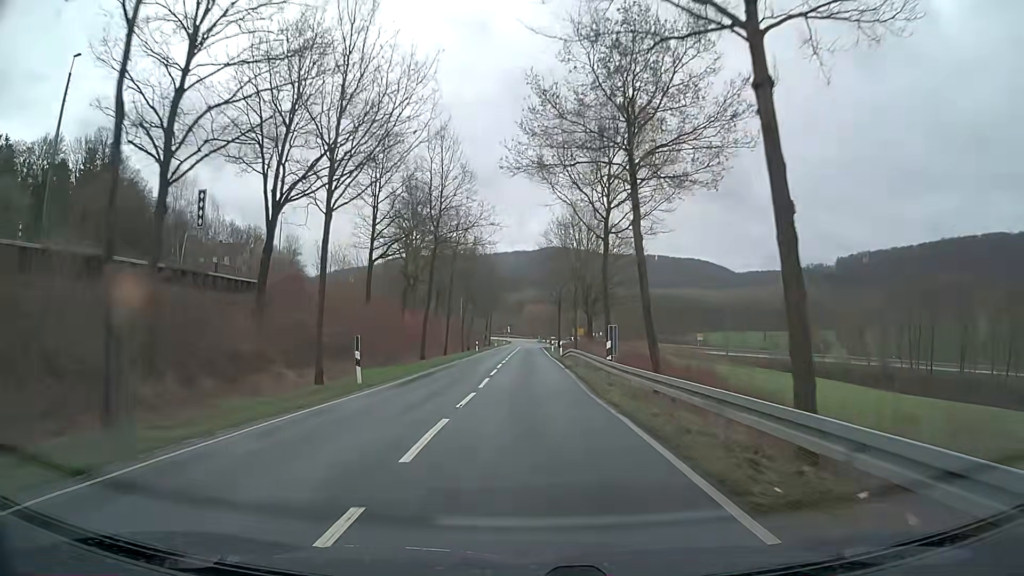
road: tertiary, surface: asphalt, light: Day
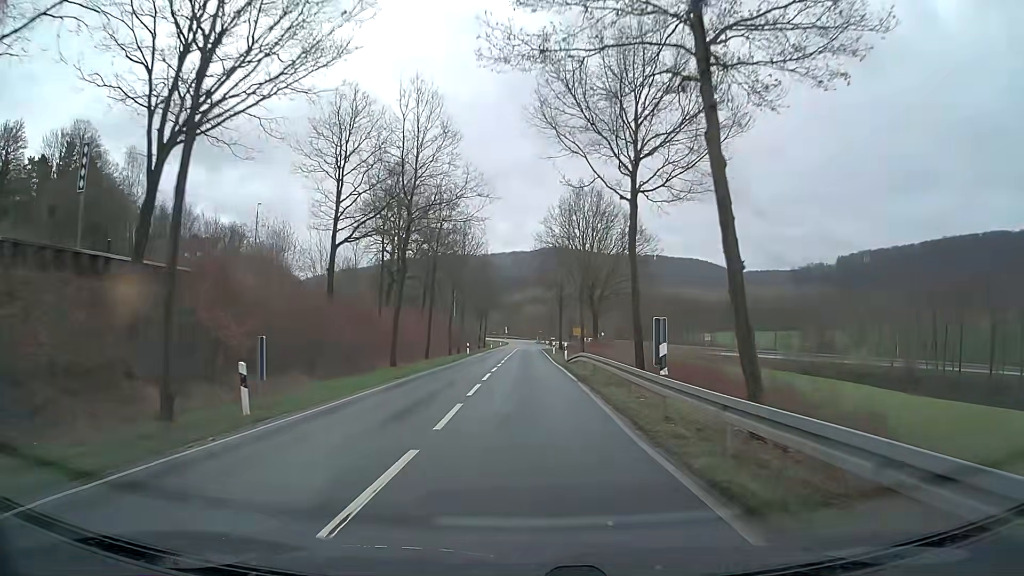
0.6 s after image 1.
(0.0, +8.7) m; 0°
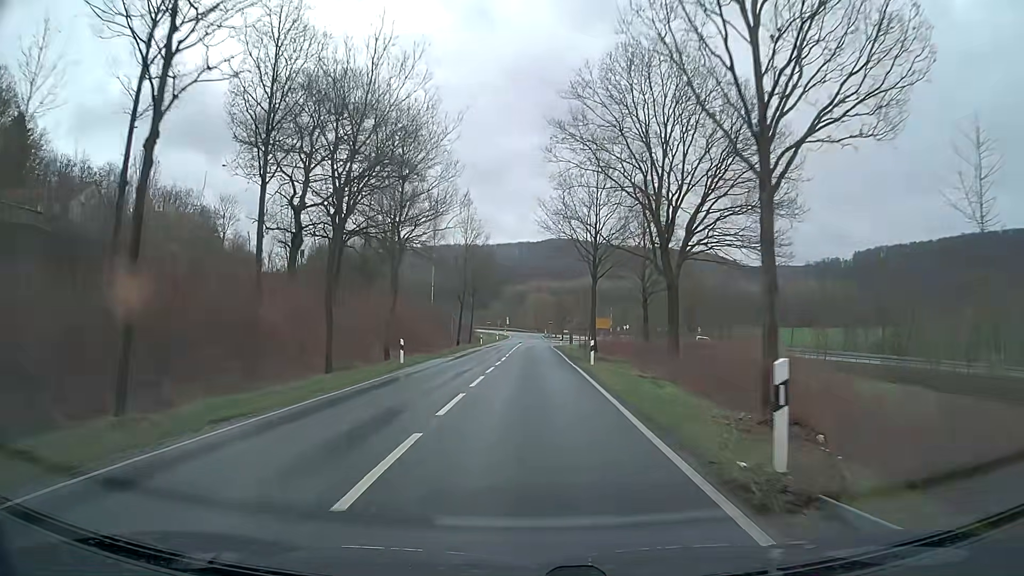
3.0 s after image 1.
(0.0, +34.6) m; -1°
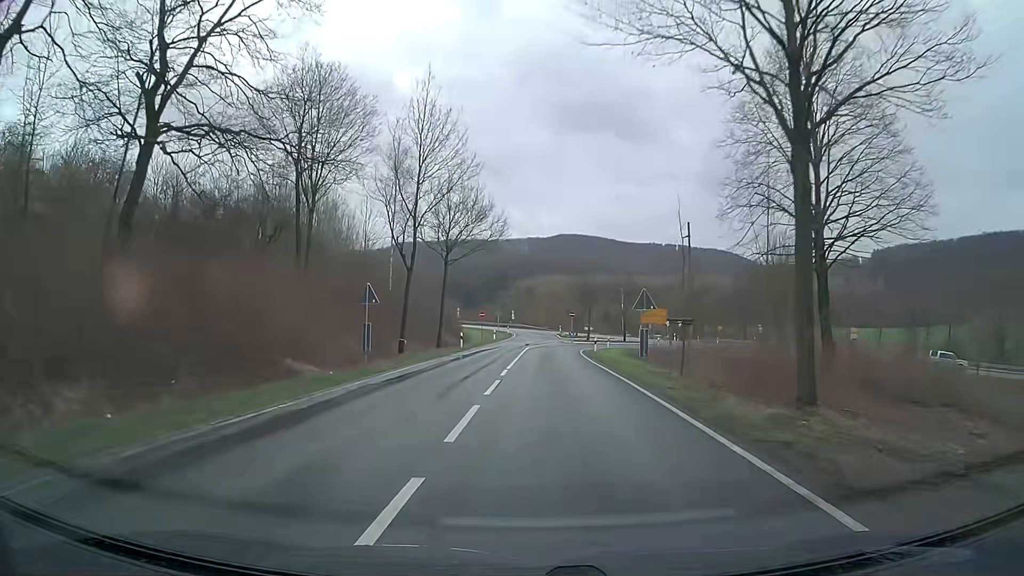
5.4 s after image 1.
(-0.1, +31.8) m; 0°
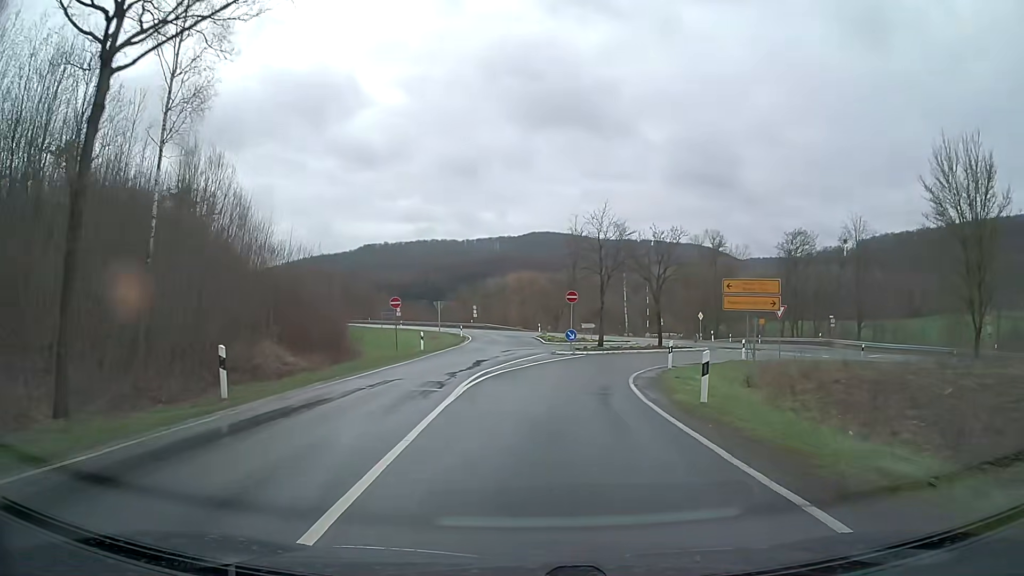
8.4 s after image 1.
(+0.7, +34.2) m; +2°
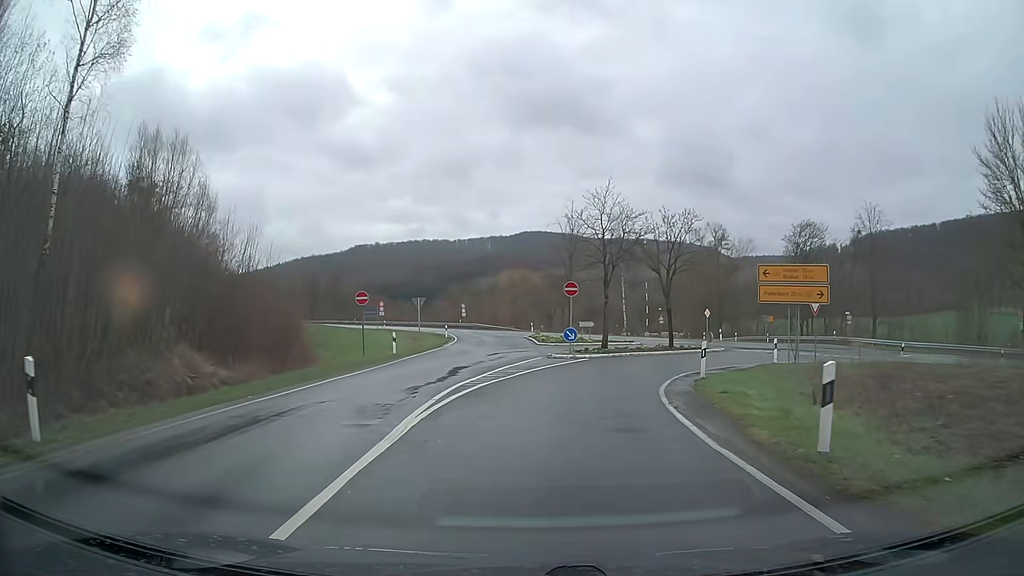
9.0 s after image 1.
(+0.1, +5.7) m; +1°
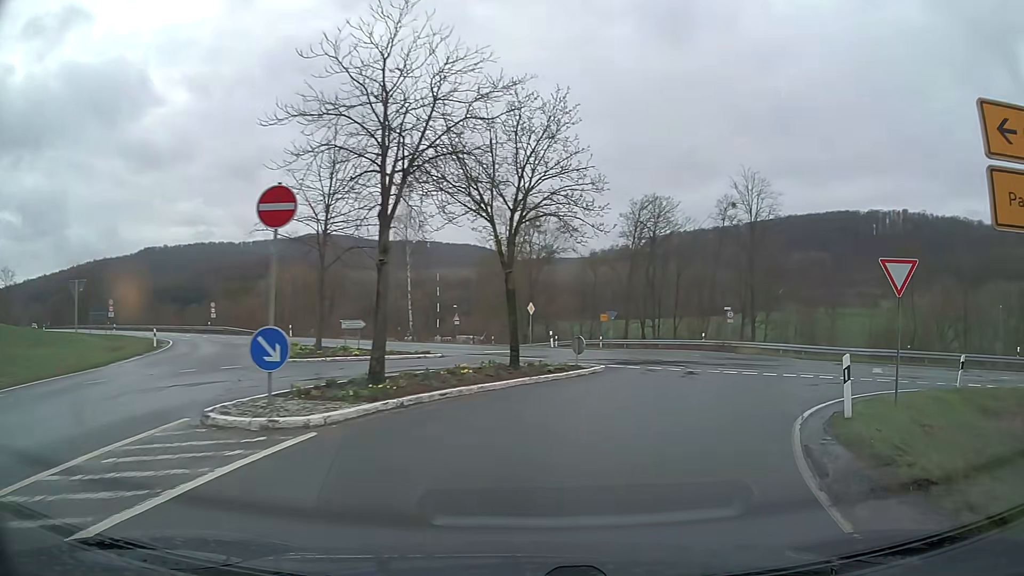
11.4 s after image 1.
(+1.8, +19.2) m; +19°
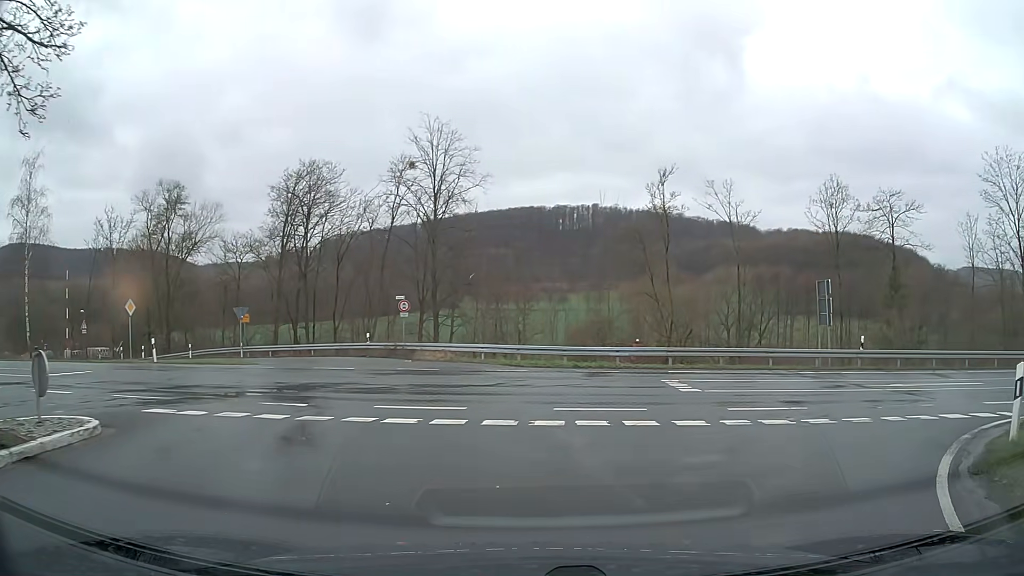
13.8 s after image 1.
(+3.1, +13.4) m; +26°
(+3, +9) (+11, +15) (+21, +16) (+31, +16) (+41, +16) (+51, +16) (+61, +16) (+71, +16) (+81, +16) (+91, +17) m
